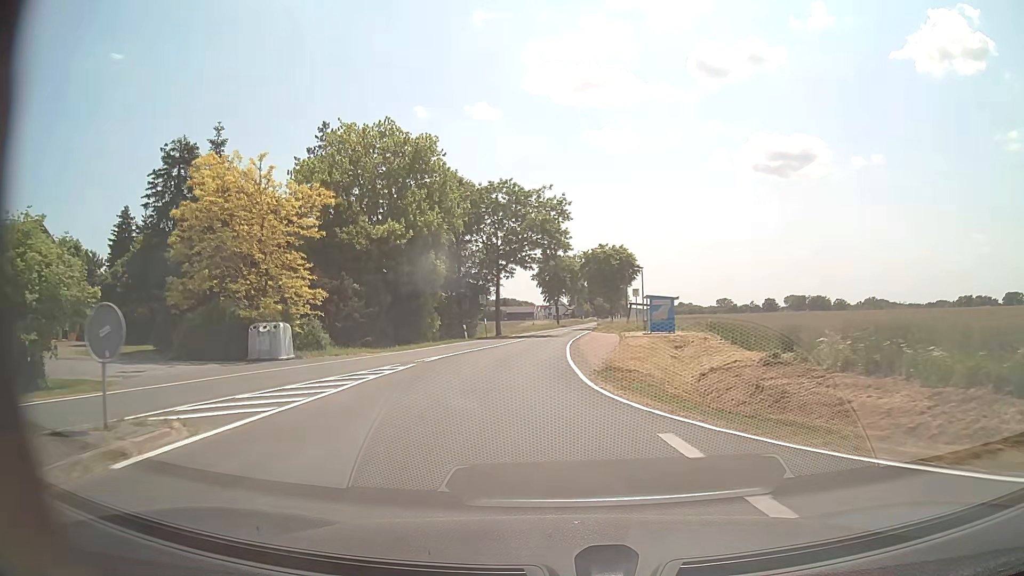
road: tertiary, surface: asphalt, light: Day
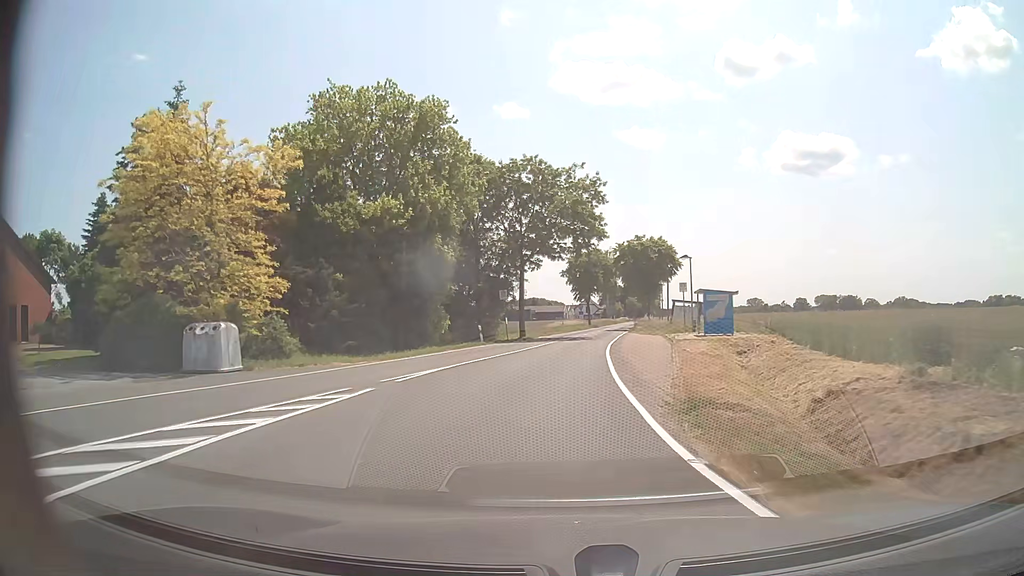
(-0.3, +8.0) m; -3°
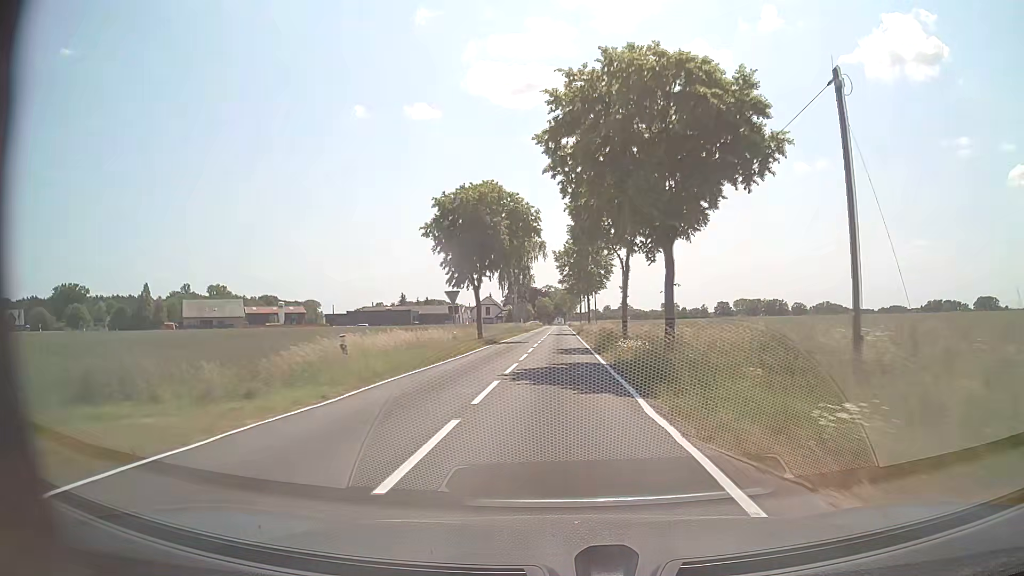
(+3.4, +52.9) m; +8°
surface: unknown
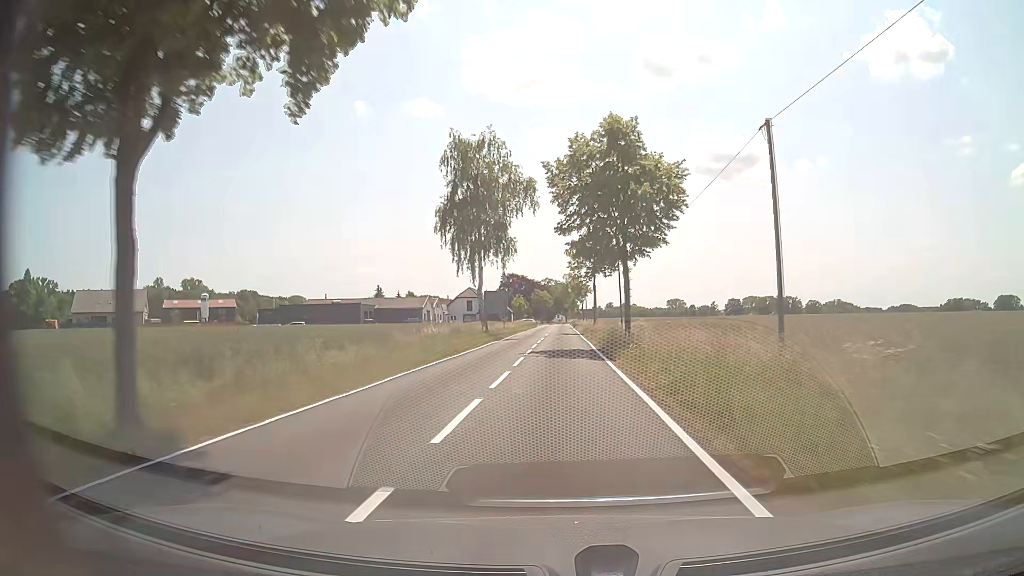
(+0.3, +40.2) m; 0°
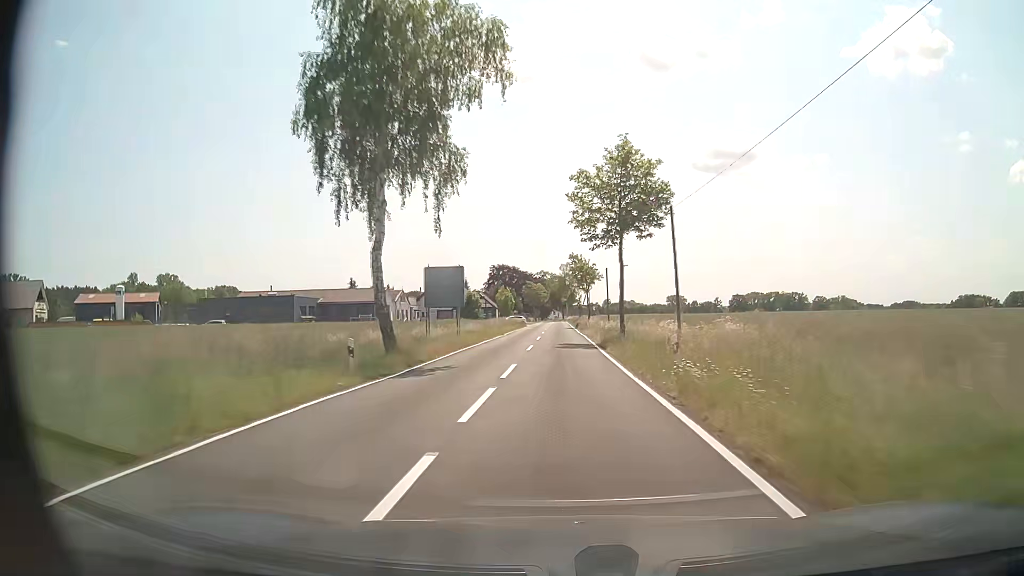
(0.0, +28.8) m; 0°
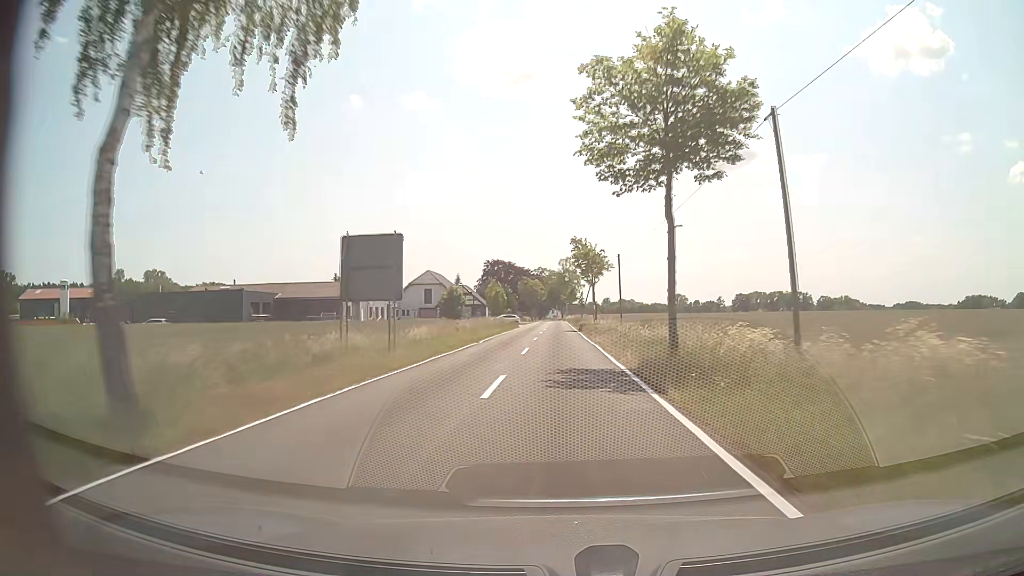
(+0.1, +15.0) m; 0°
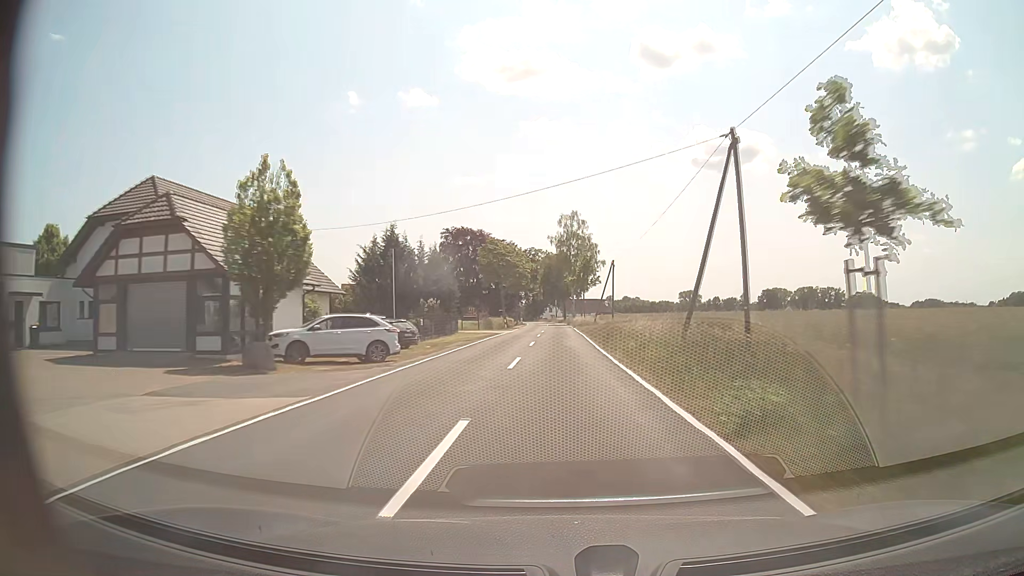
(-0.2, +78.5) m; 0°
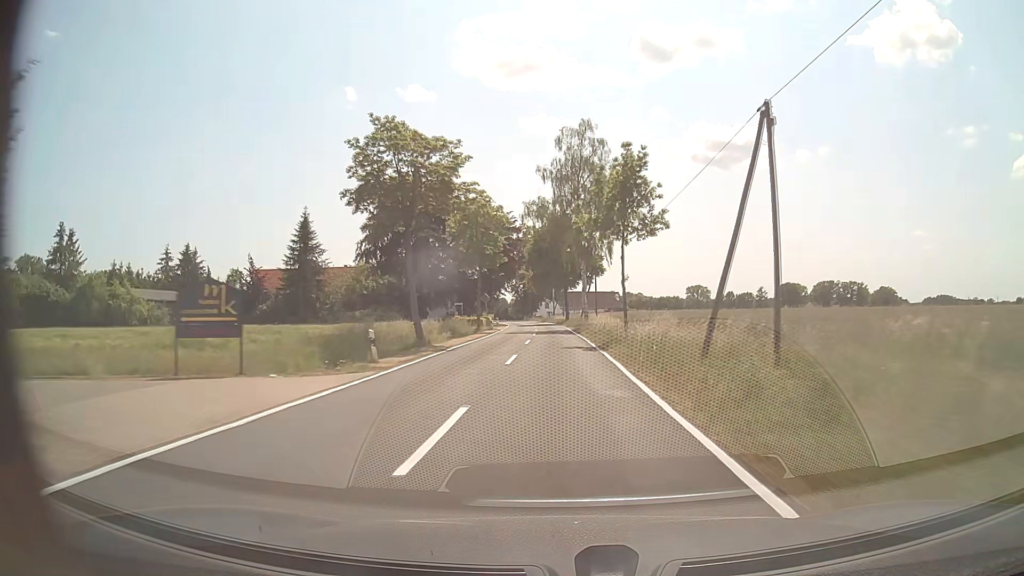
(+0.1, +46.9) m; 0°
(0, +10) (0, +20) (0, +30) (0, +40) (0, +50) (-1, +60) (-1, +70) (-2, +80) (-2, +90) (-3, +100) m
